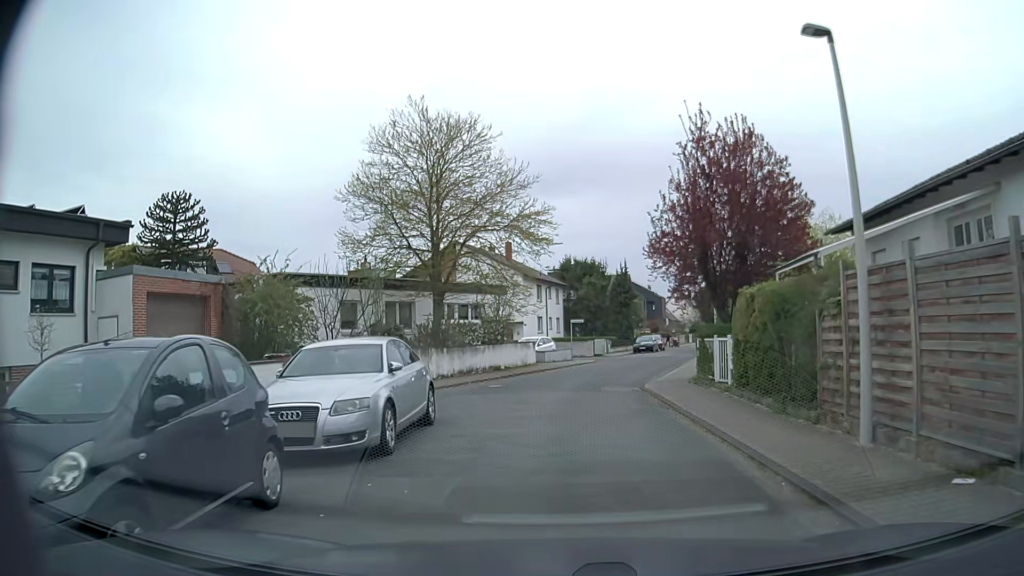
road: residential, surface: asphalt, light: Day
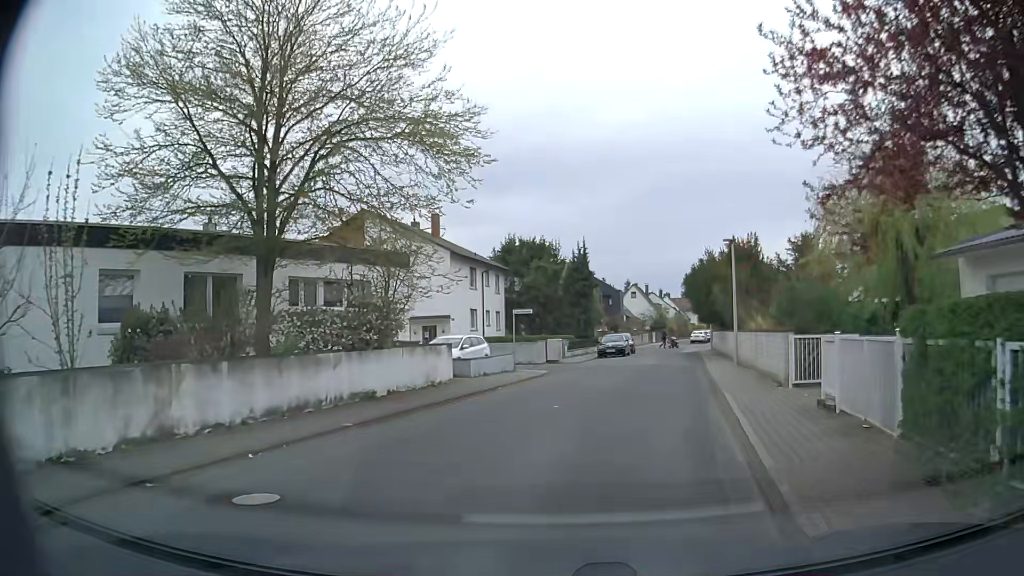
(+0.6, +14.3) m; +6°
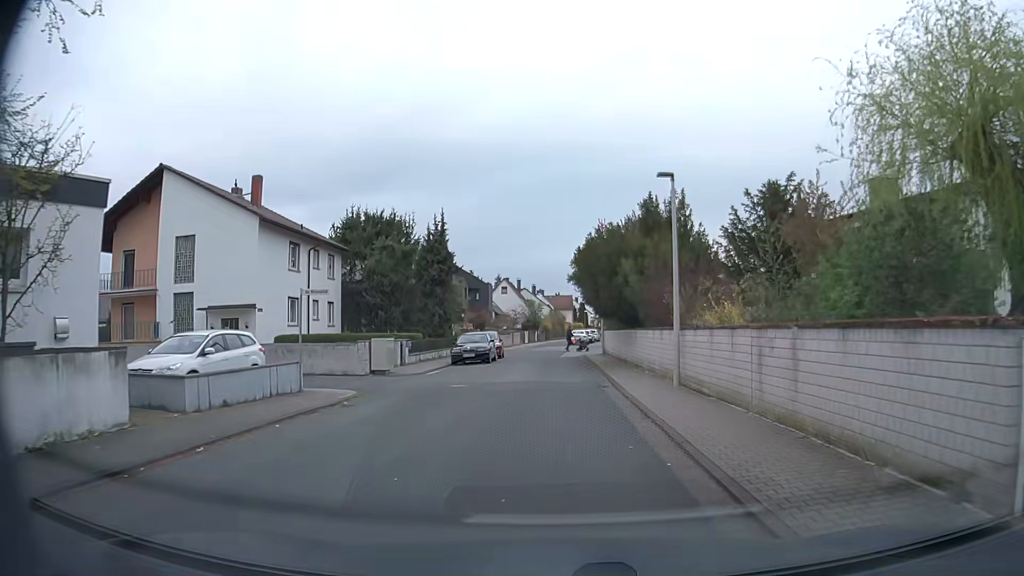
(+1.0, +11.3) m; +11°
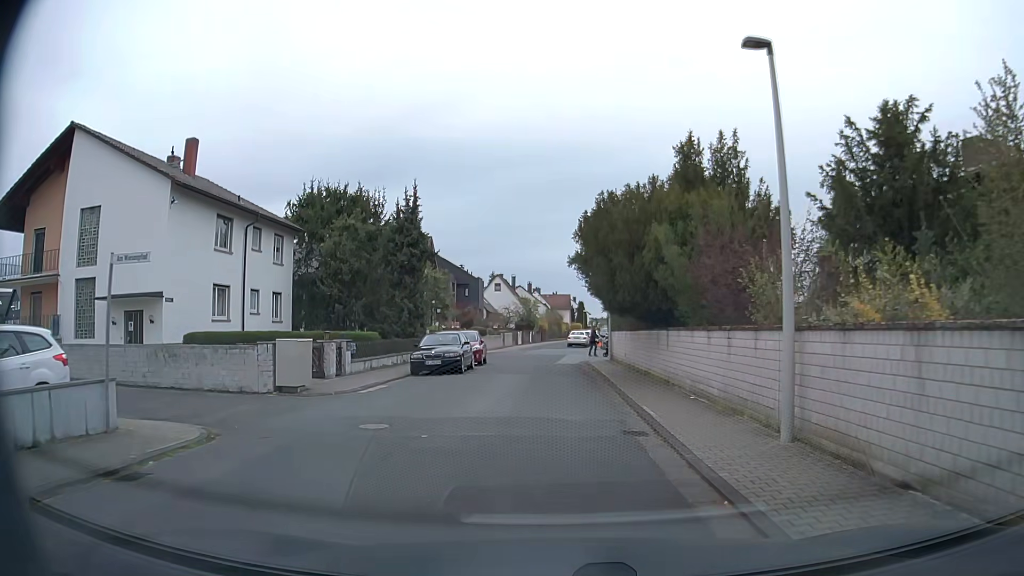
(0.0, +7.8) m; -1°
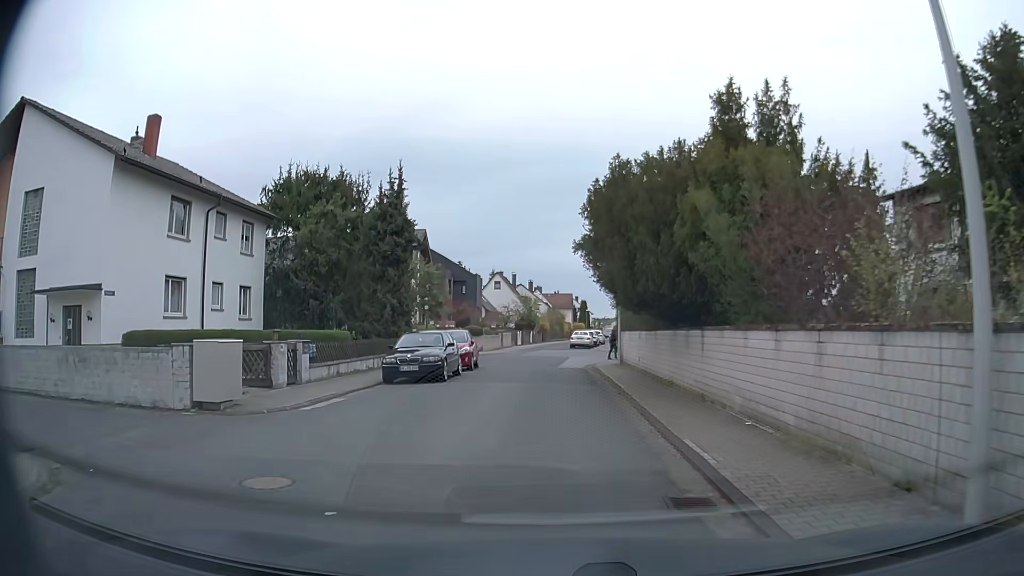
(0.0, +3.9) m; +1°
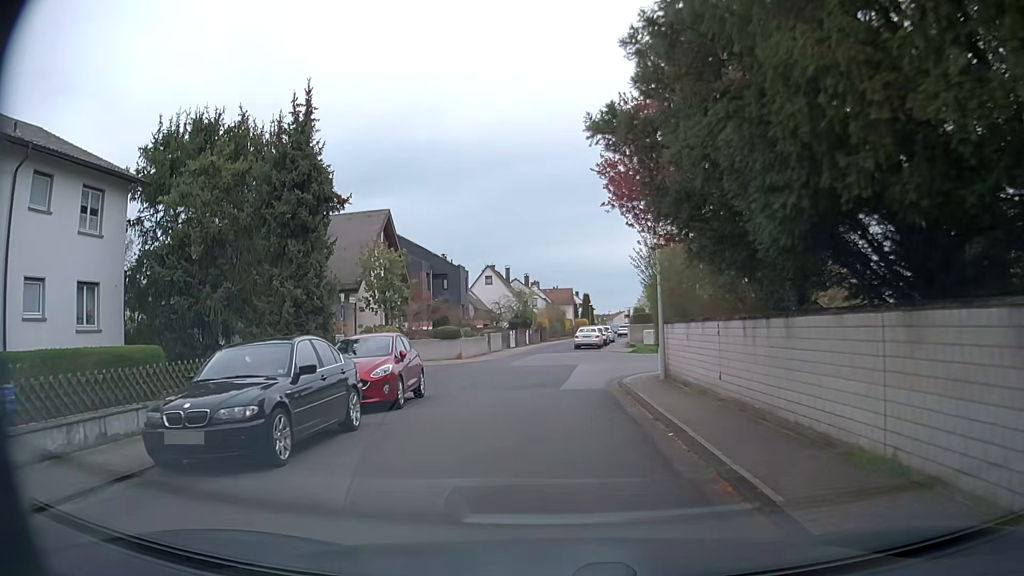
(0.0, +11.2) m; -1°
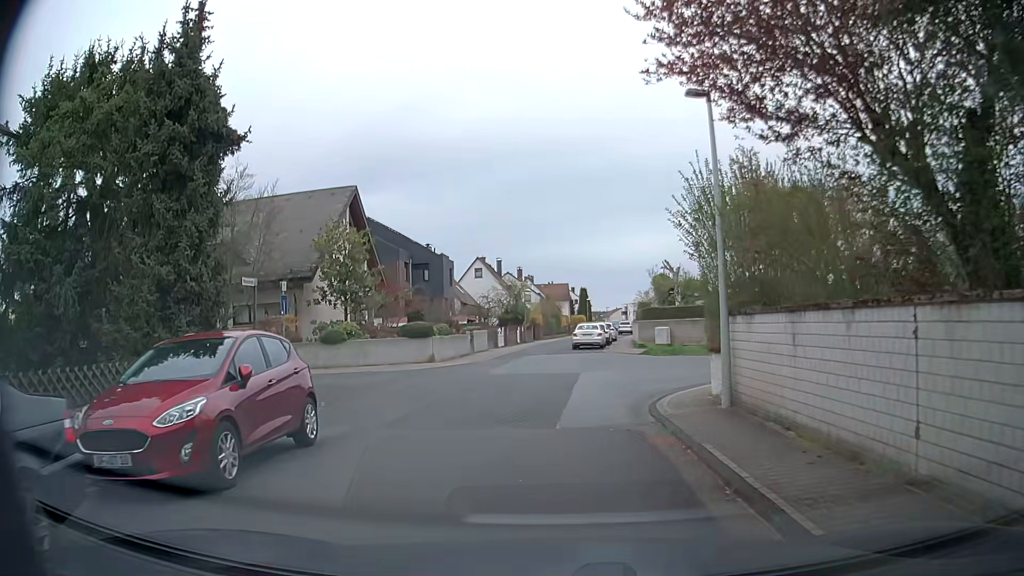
(0.0, +6.7) m; +2°
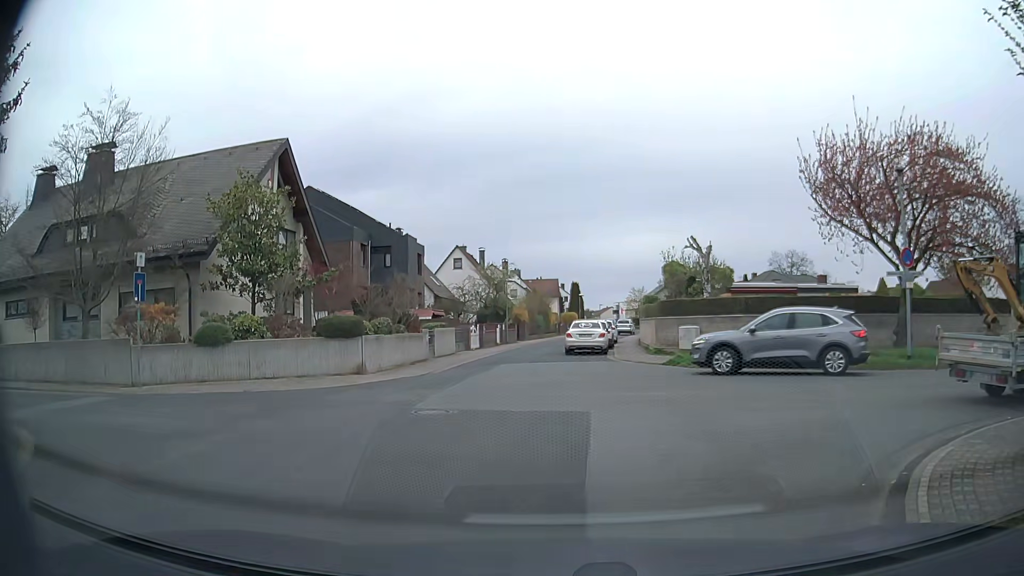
(-0.1, +9.3) m; -1°
(+2, +10) (+10, +15) (+20, +16) (+30, +17) (+40, +19) (+50, +20) (+60, +22) (+70, +23) (+80, +24) (+90, +25) m
